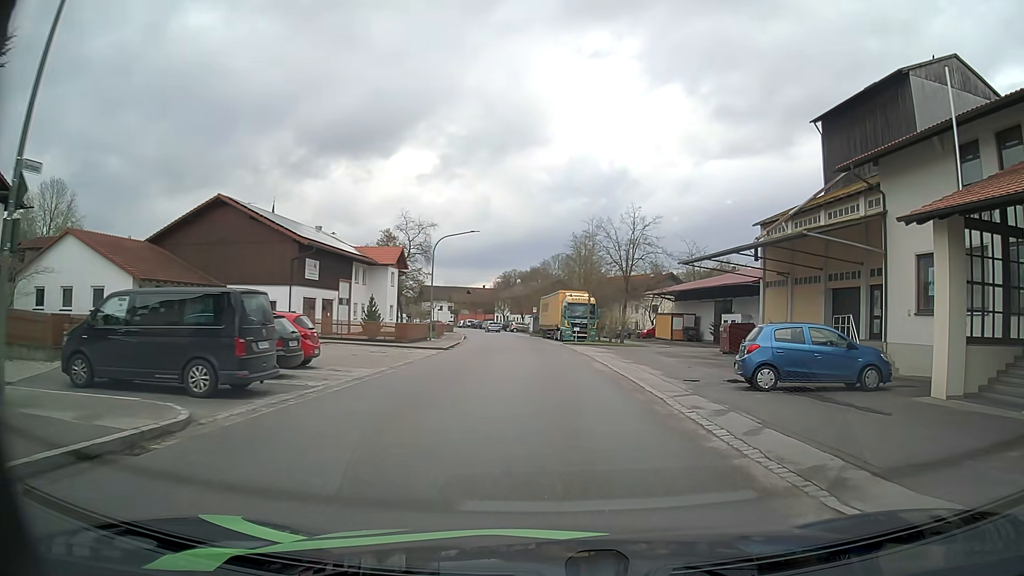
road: tertiary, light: Day
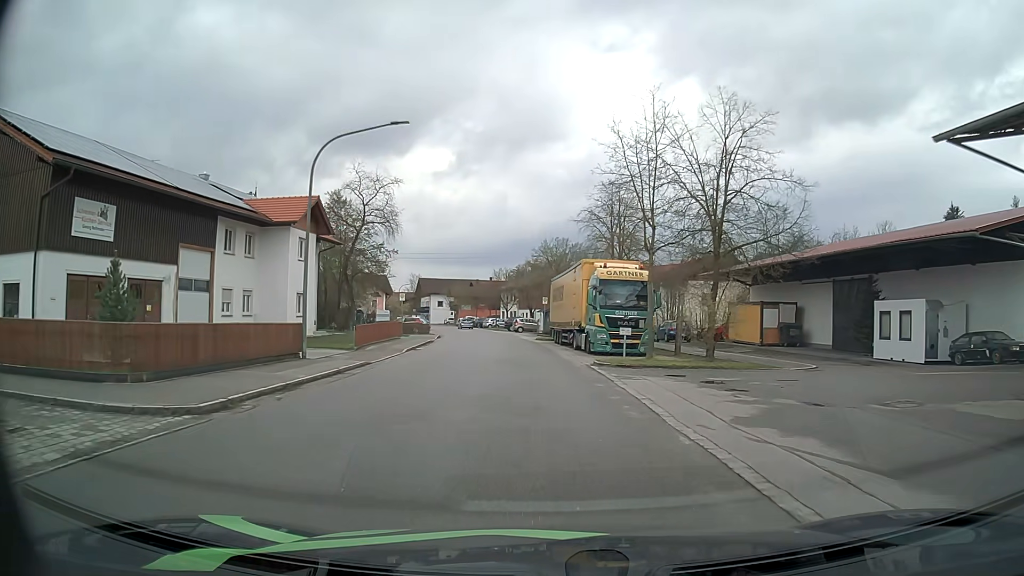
(0.0, +25.0) m; -2°
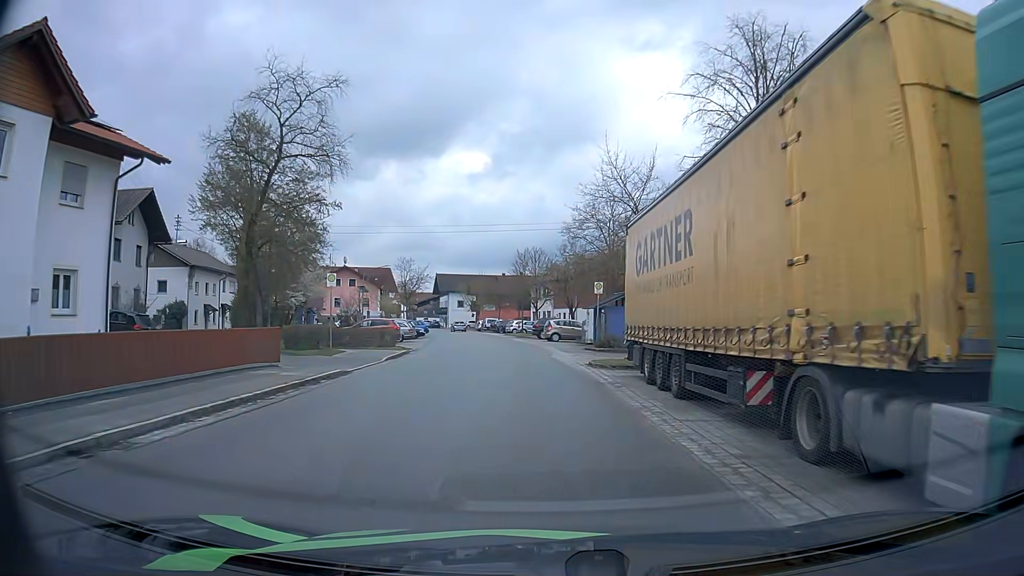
(-1.0, +25.1) m; -4°
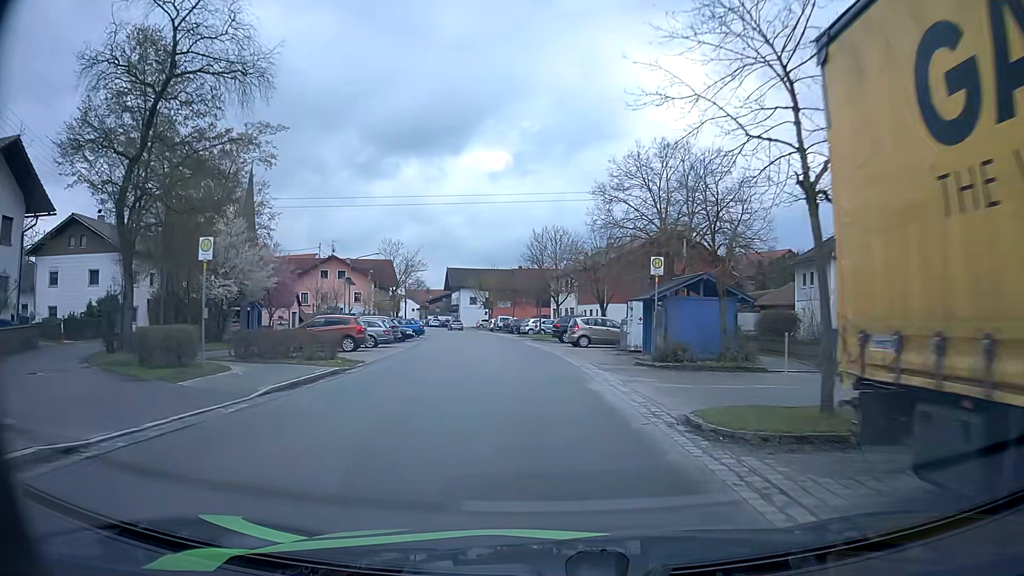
(-0.1, +12.5) m; -1°
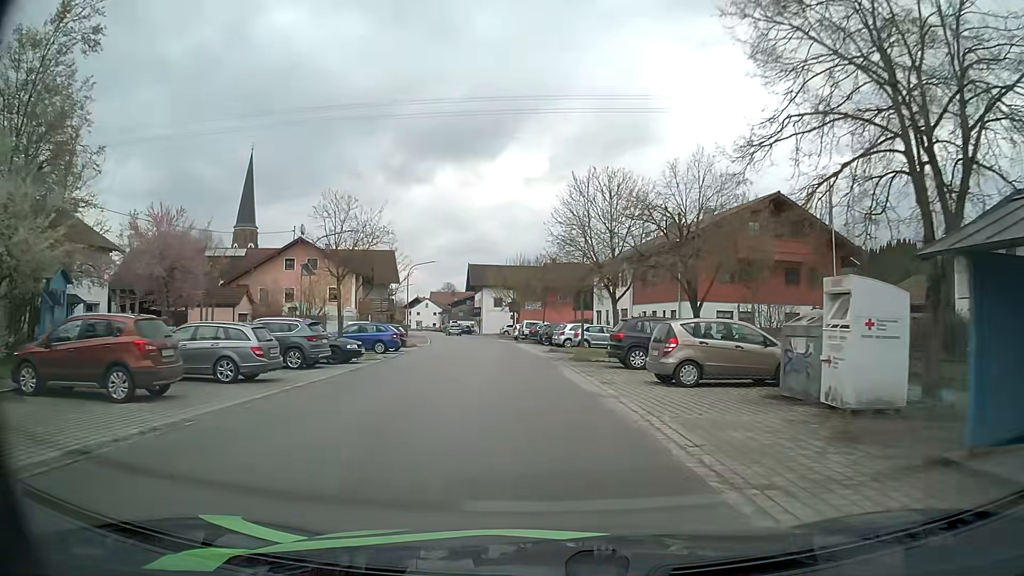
(-0.6, +19.0) m; -3°
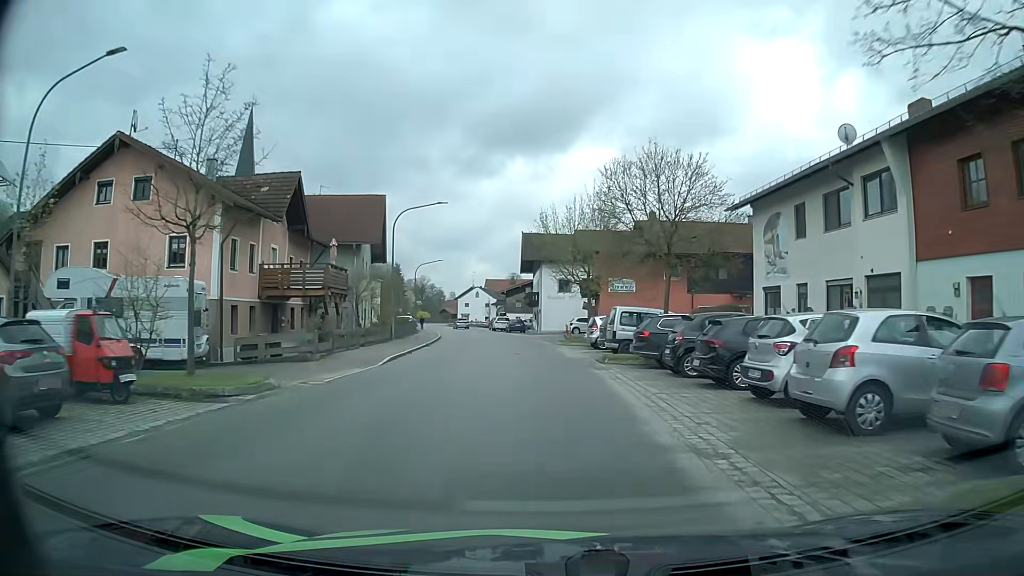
(-1.9, +31.7) m; -6°
(0, +10) (0, +20) (-1, +30) (-2, +40) (-3, +50) (-5, +60) (-7, +70) (-9, +79) (-11, +89) (-14, +99) m
